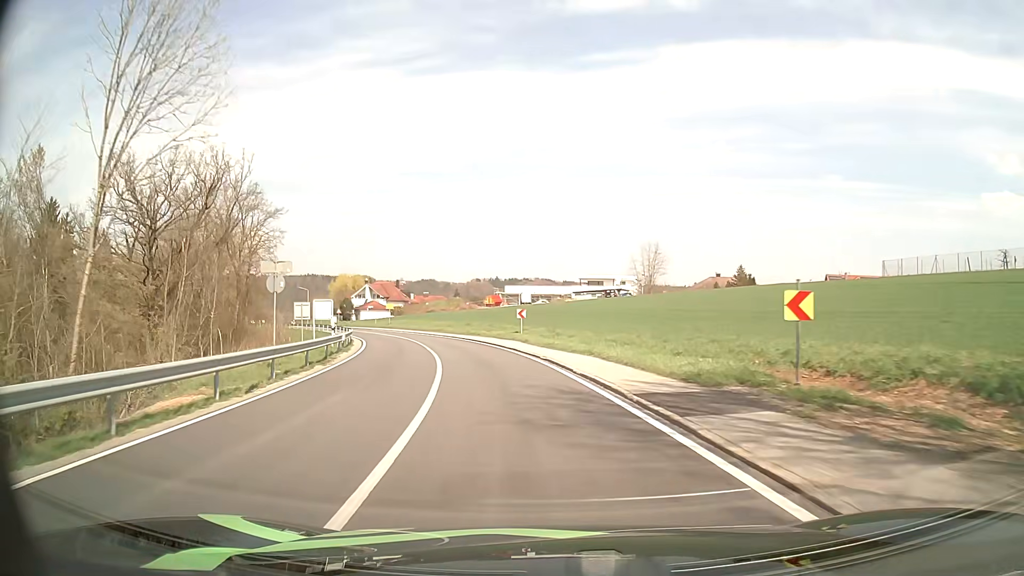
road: tertiary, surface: asphalt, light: Day
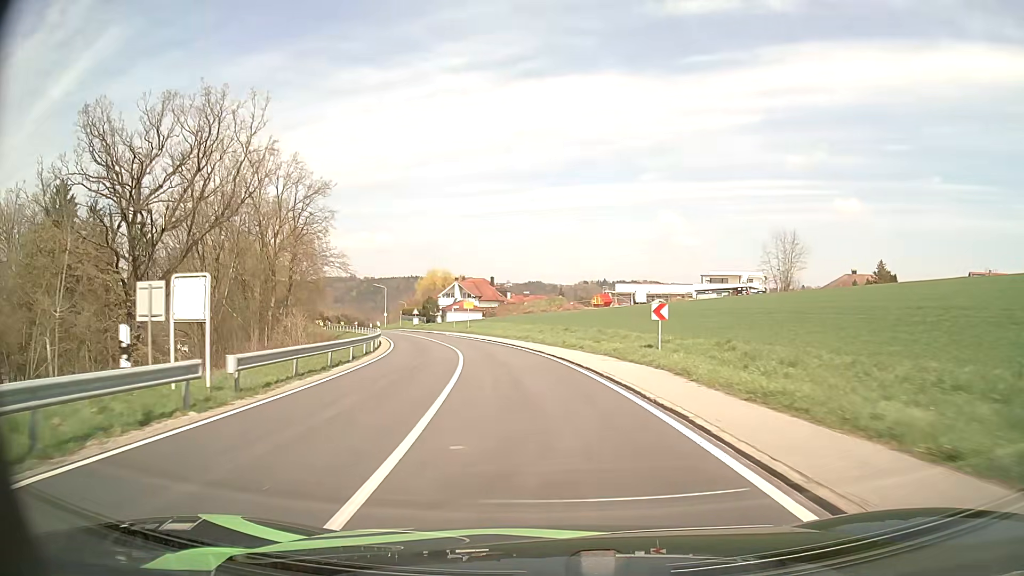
(-1.5, +18.9) m; -9°
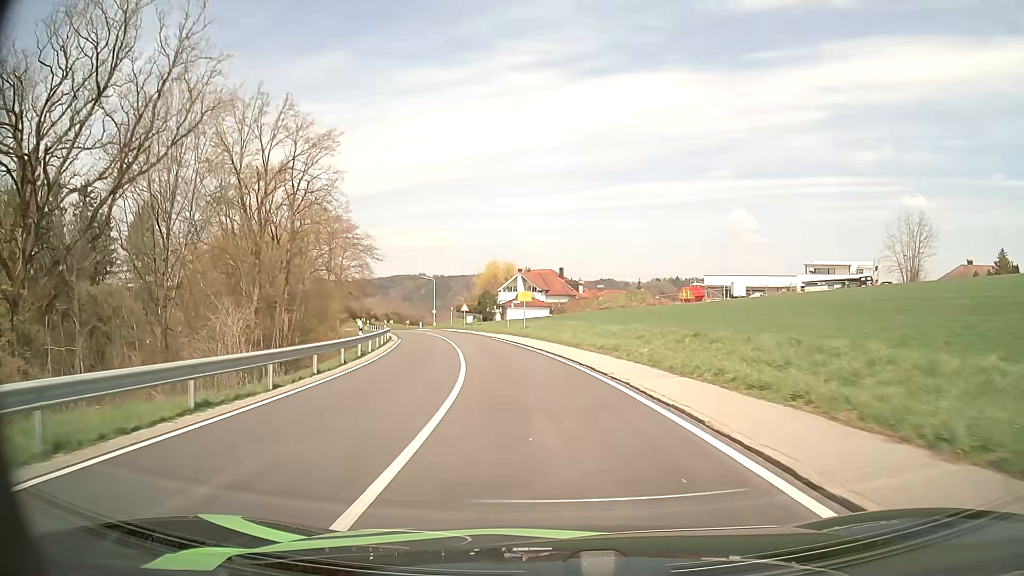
(-1.0, +18.7) m; -6°
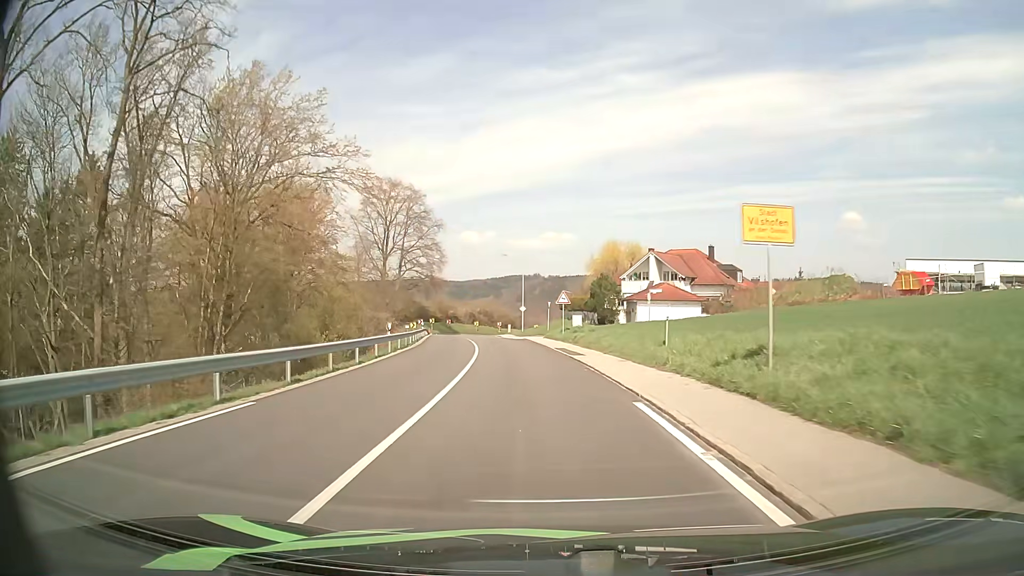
(-3.1, +35.3) m; -10°
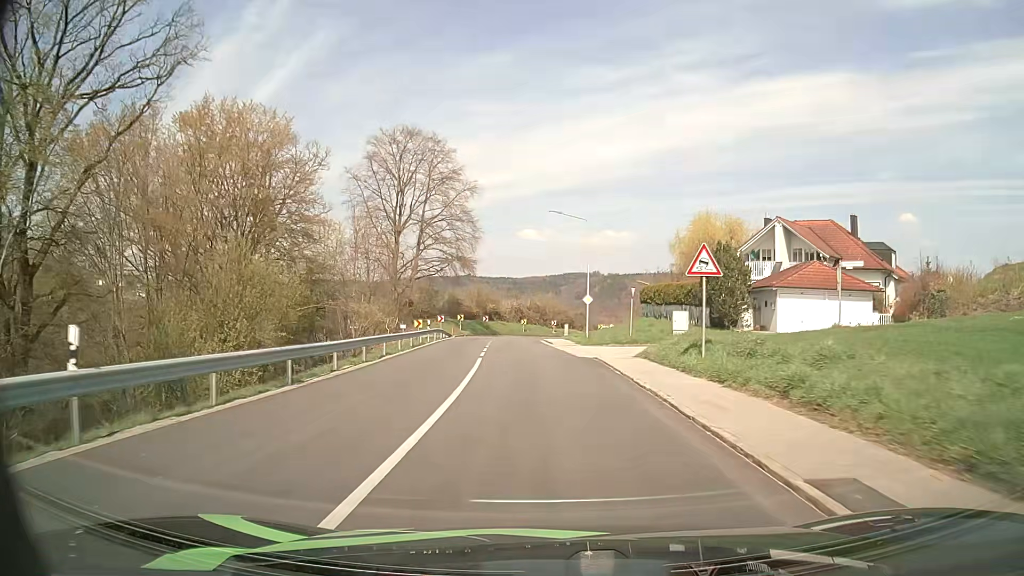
(-1.2, +25.0) m; -5°
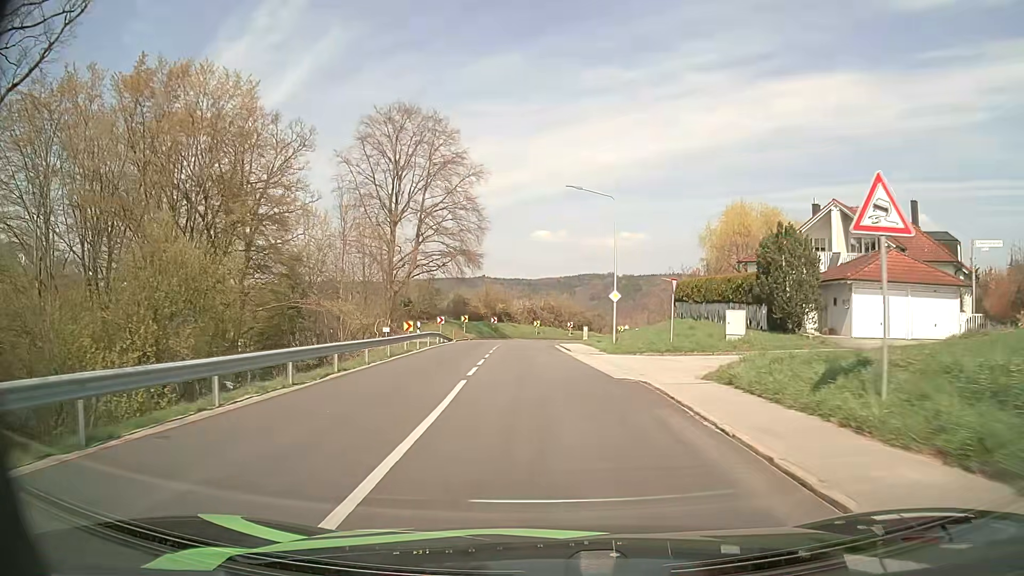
(-0.1, +8.0) m; -1°
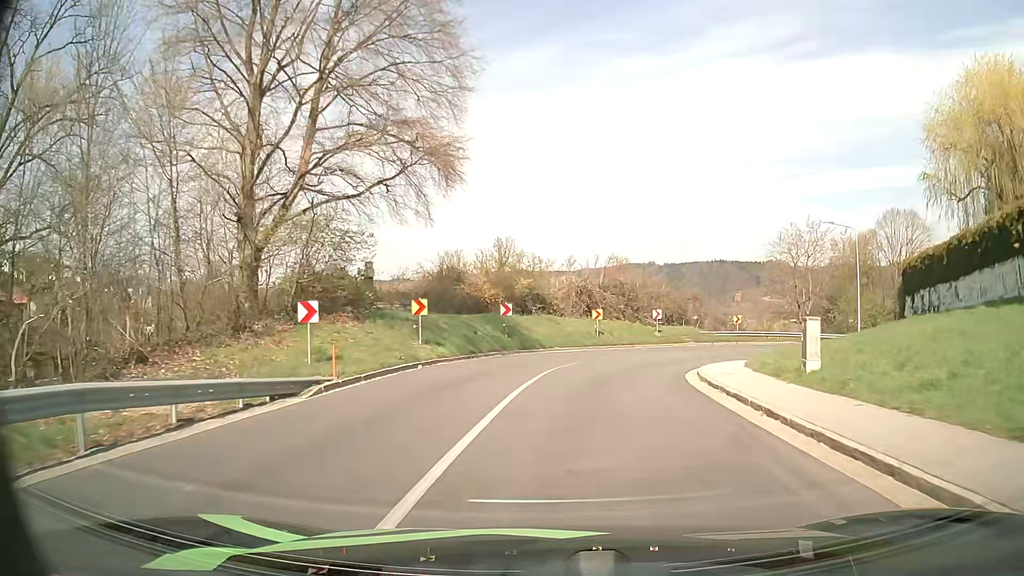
(-1.5, +36.9) m; -3°
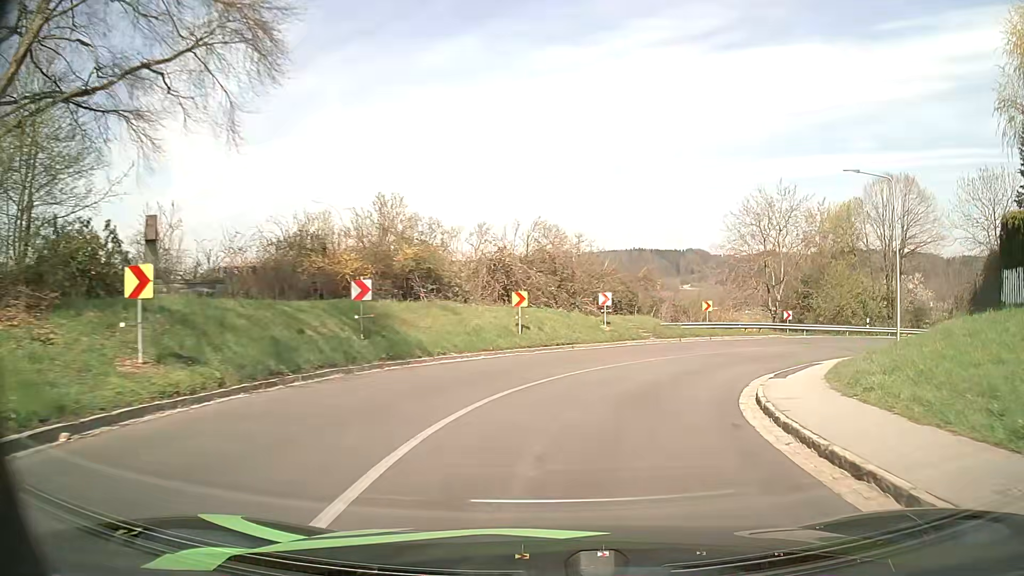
(+0.5, +13.0) m; +7°
(+1, +10) (+4, +19) (+10, +28) (+18, +34) (+27, +37) (+37, +37) (+47, +35) (+57, +33) (+66, +30) (+76, +28) m
